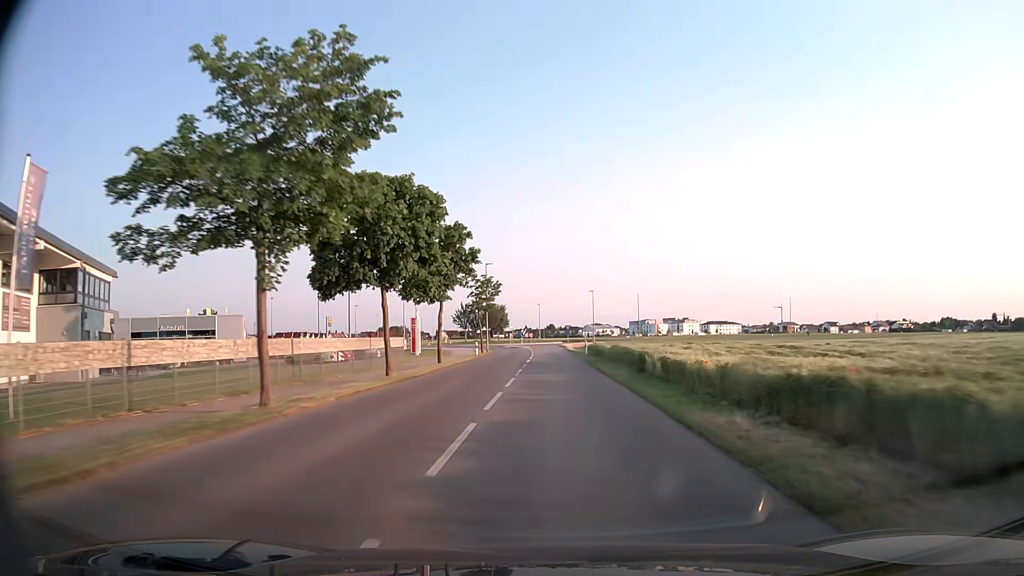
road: tertiary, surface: asphalt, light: Day
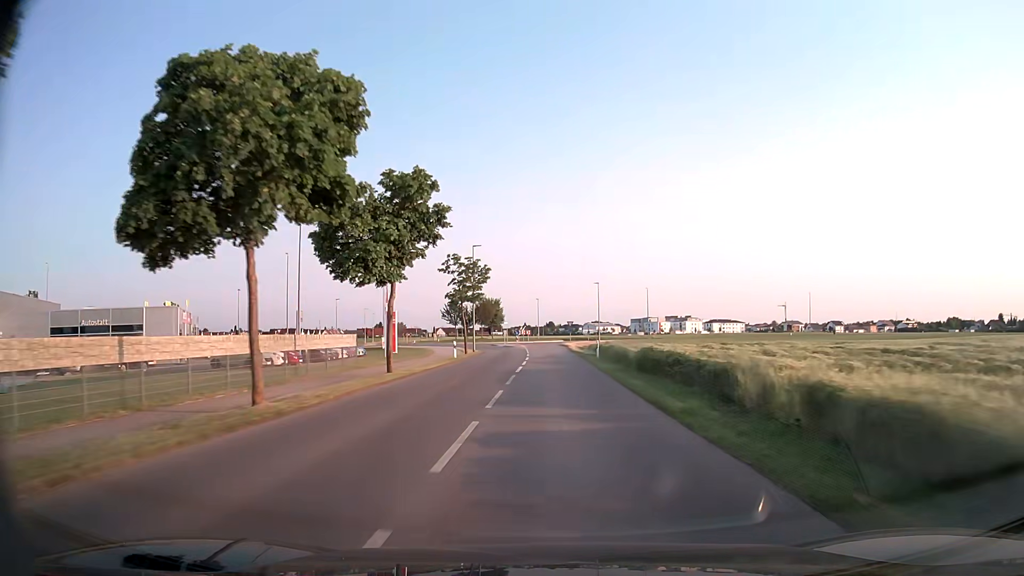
(0.0, +11.7) m; 0°
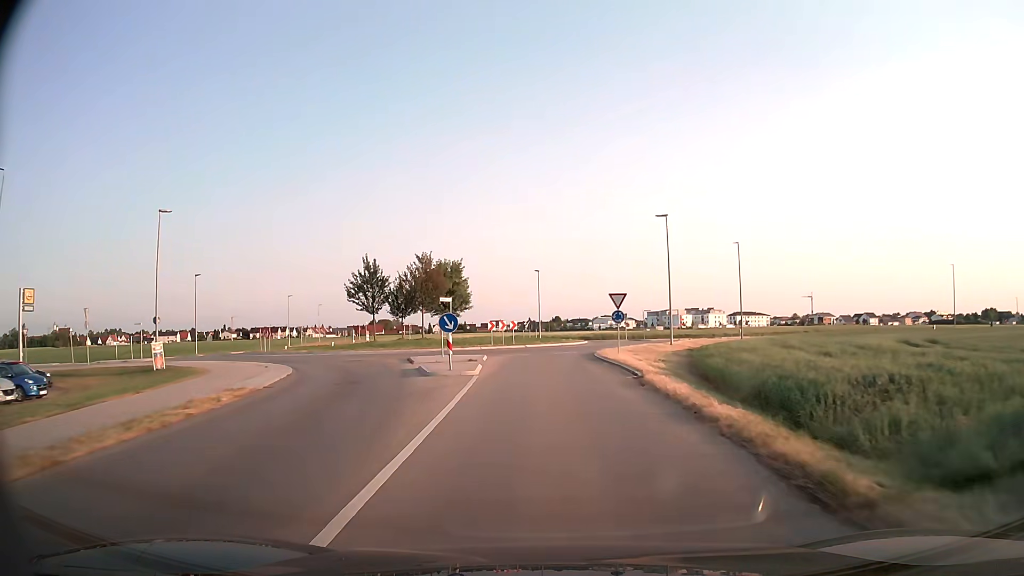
(0.0, +51.0) m; 0°
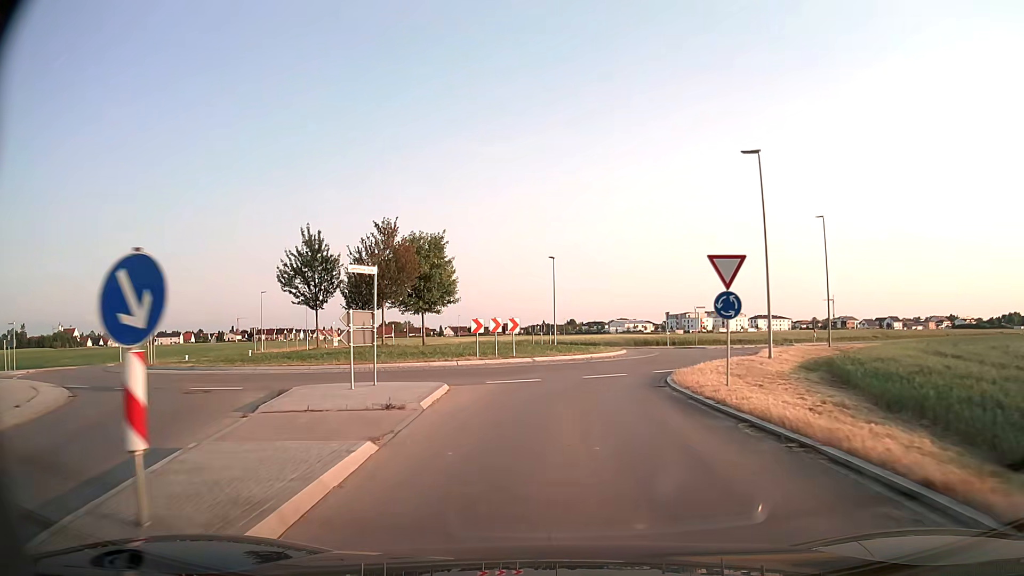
(-0.2, +16.2) m; -1°
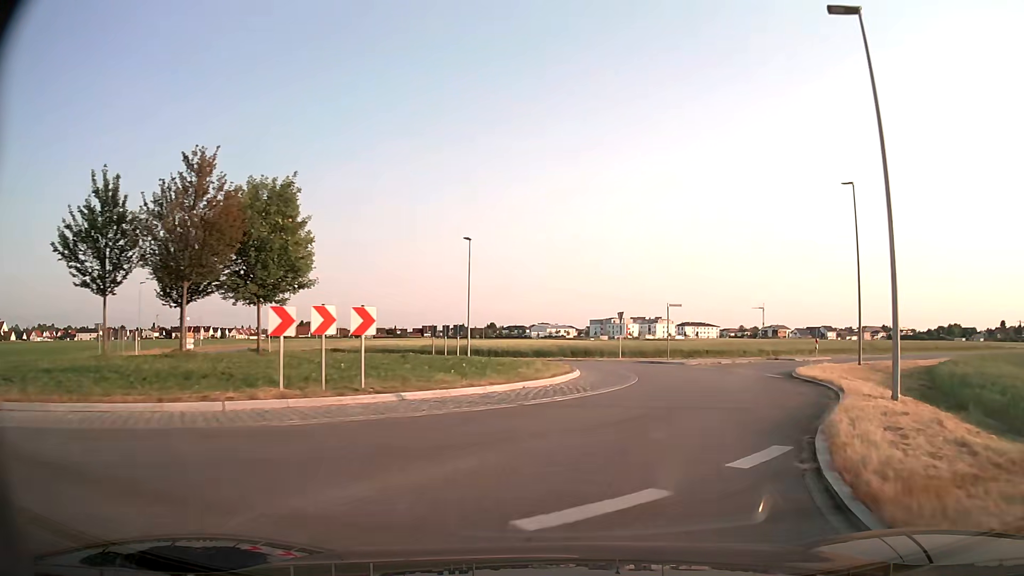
(+0.4, +13.9) m; +6°
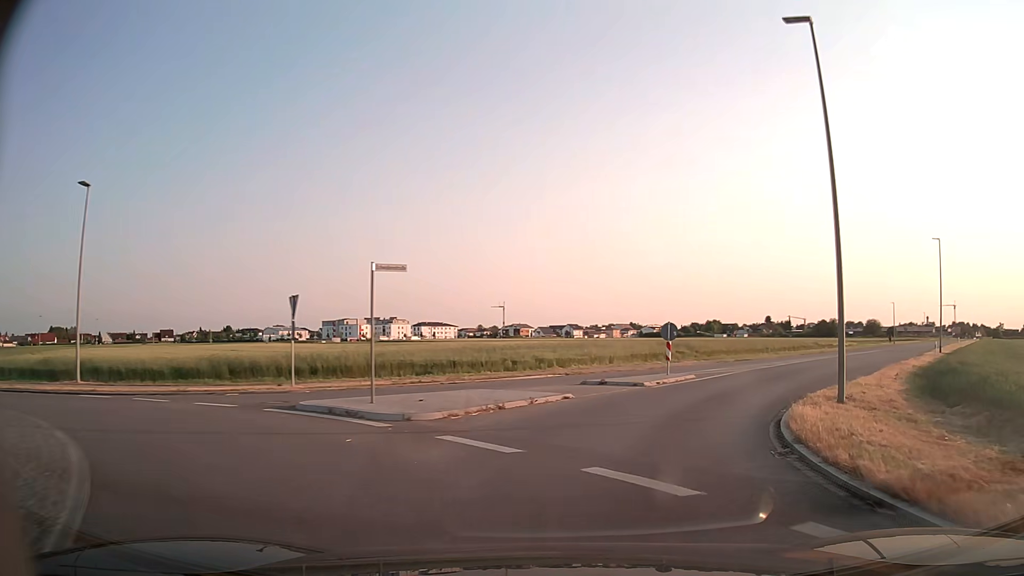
(+3.5, +19.0) m; +22°
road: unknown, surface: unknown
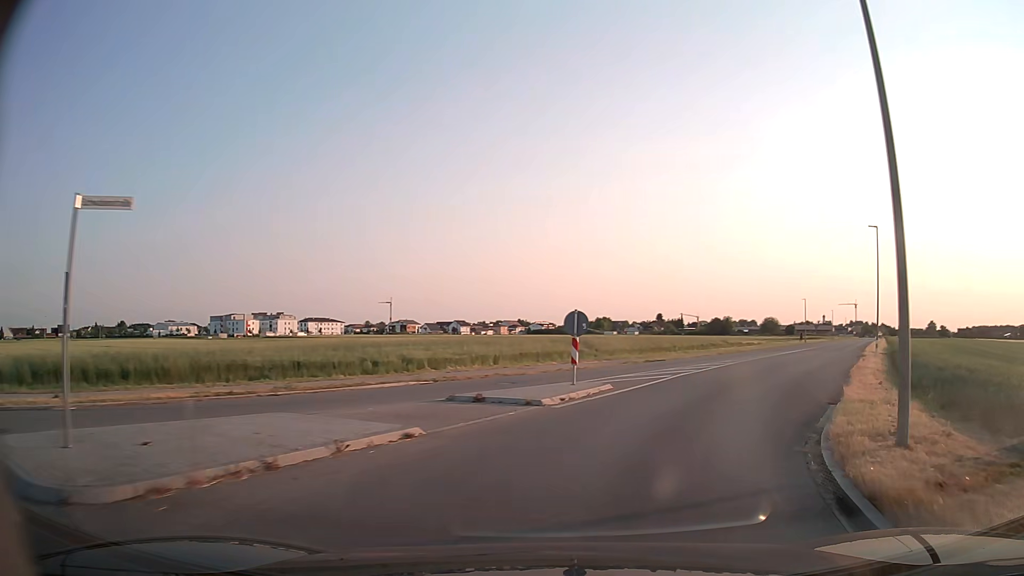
(+0.5, +6.5) m; +9°
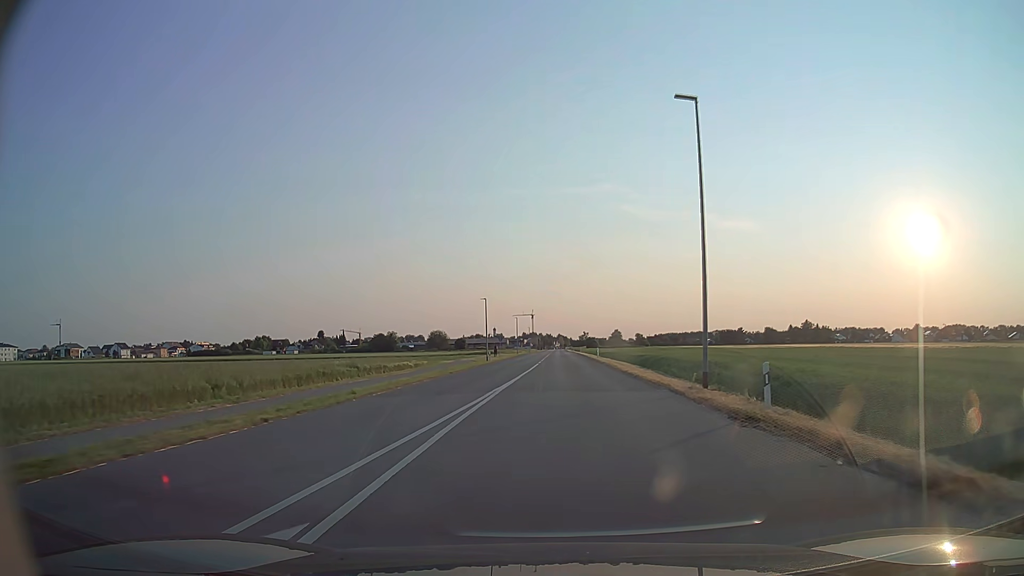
(+9.4, +28.0) m; +29°
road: tertiary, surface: asphalt
(0, +10) (0, +20) (0, +30) (+1, +40) (+1, +50) (+1, +60) (+1, +70) (+2, +80) (+2, +90) (+2, +100) m
